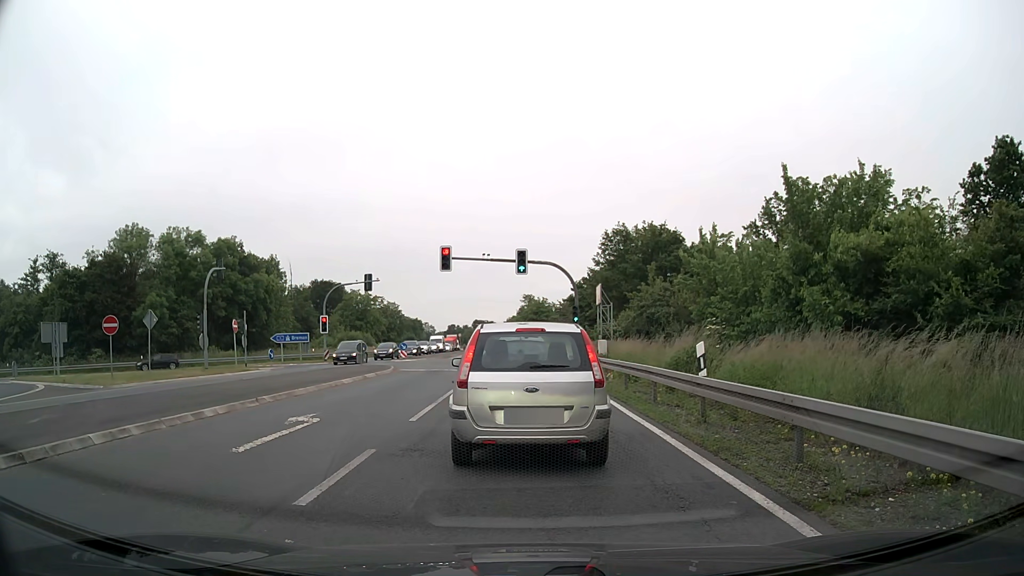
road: primary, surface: asphalt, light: Day
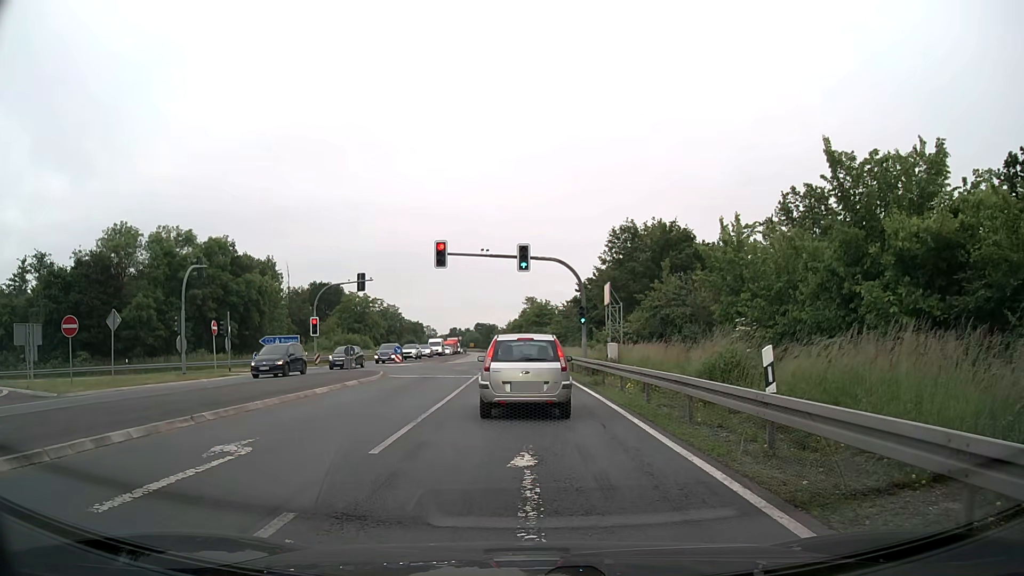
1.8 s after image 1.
(0.0, +3.3) m; 0°
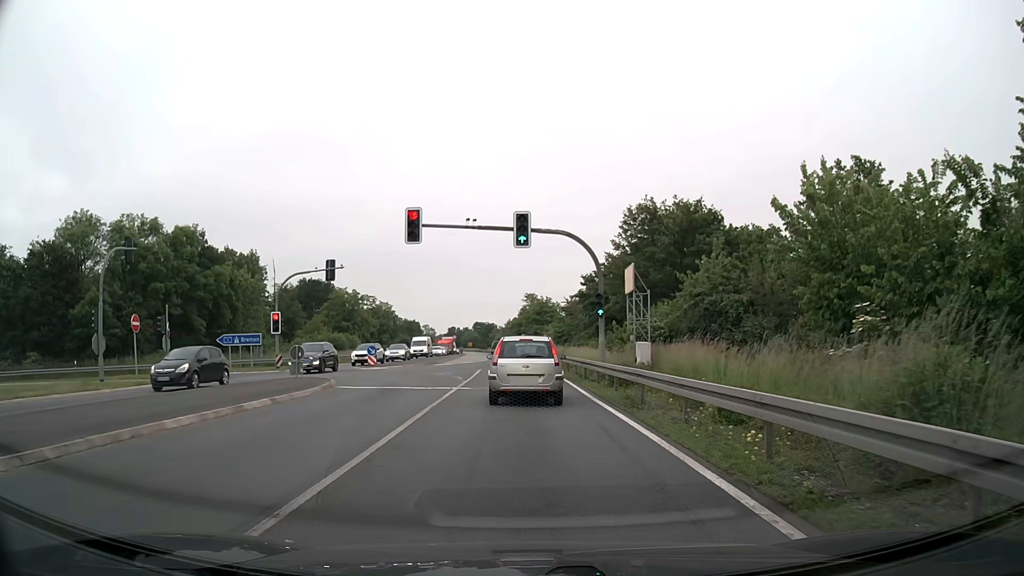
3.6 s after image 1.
(0.0, +8.5) m; 0°
(0, +10) (0, +20) (0, +30) (-1, +40) (-1, +50) (-2, +60) (-2, +70) (-3, +80) (-3, +90) (-4, +100) m
